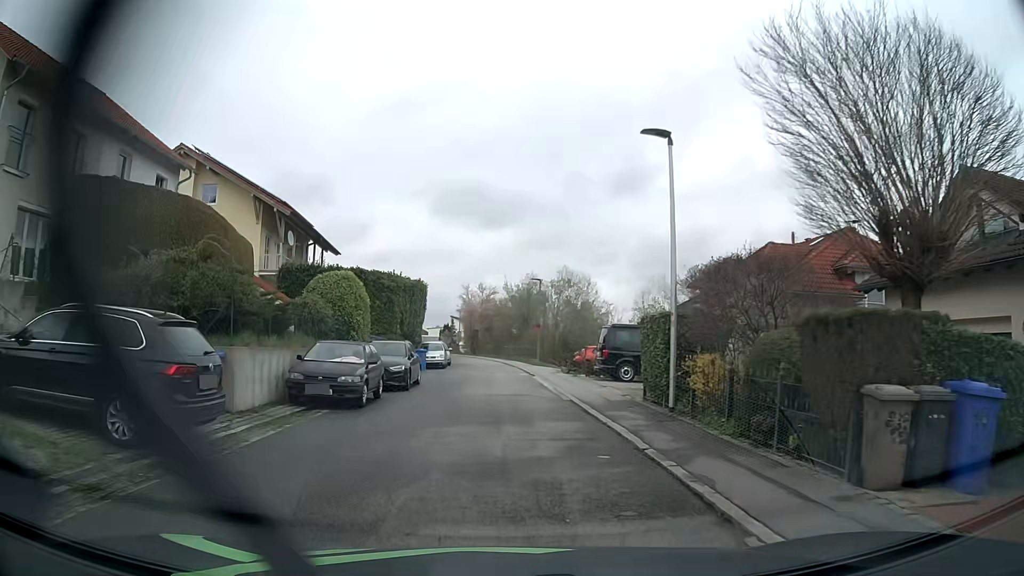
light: Day
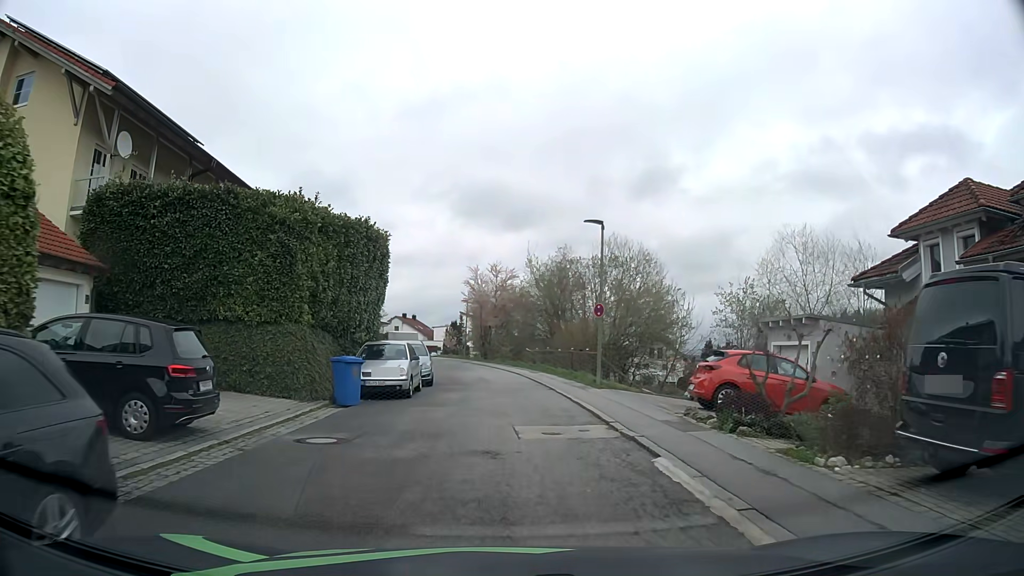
(-0.4, +19.2) m; -3°
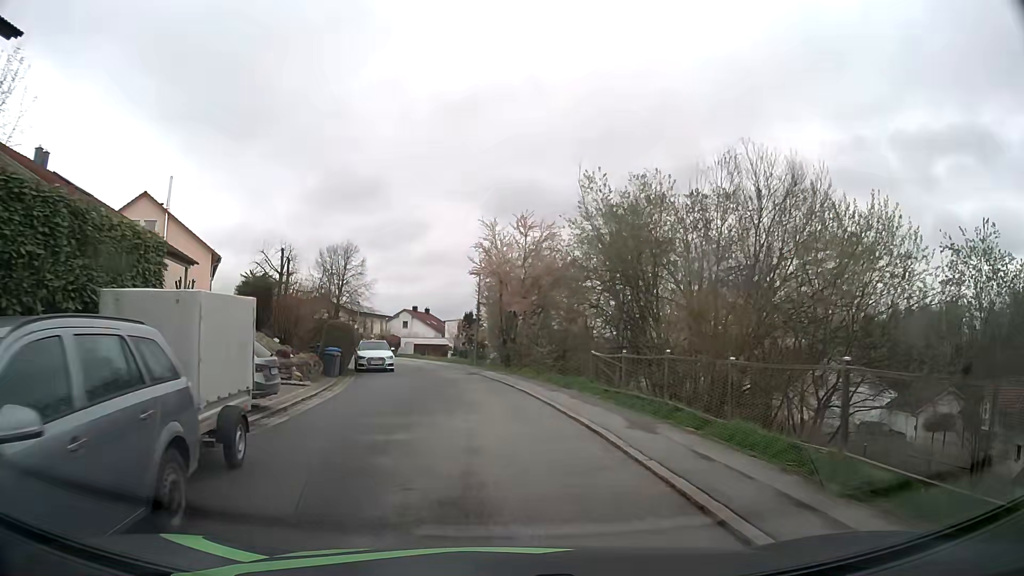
(0.0, +21.1) m; -1°
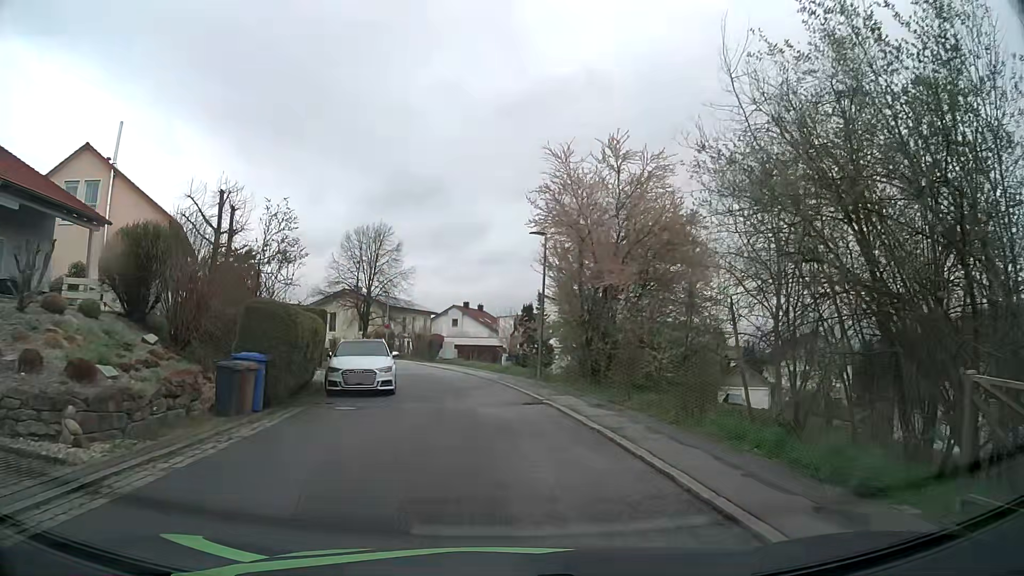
(-0.7, +13.8) m; -5°
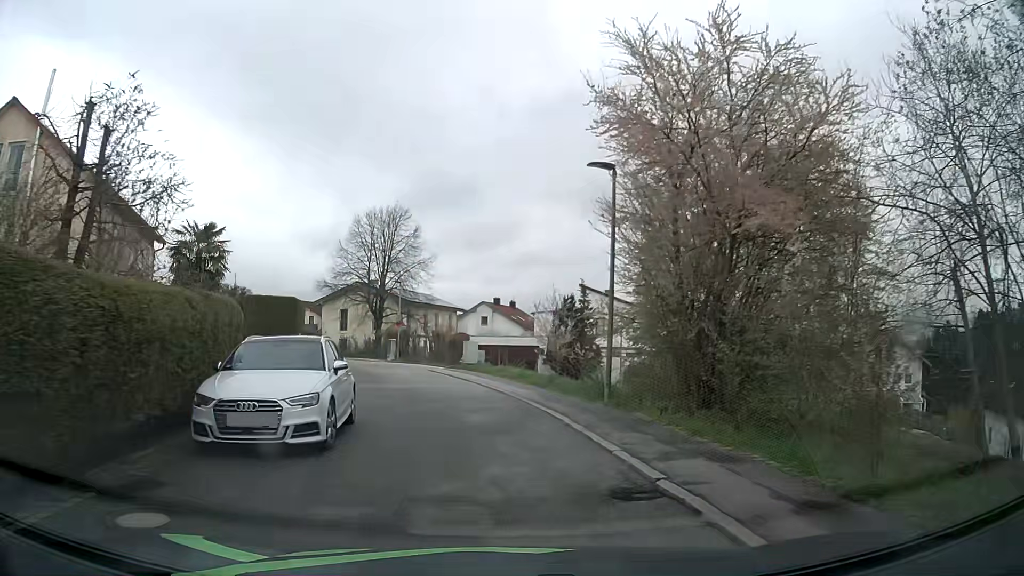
(-0.2, +9.0) m; -3°
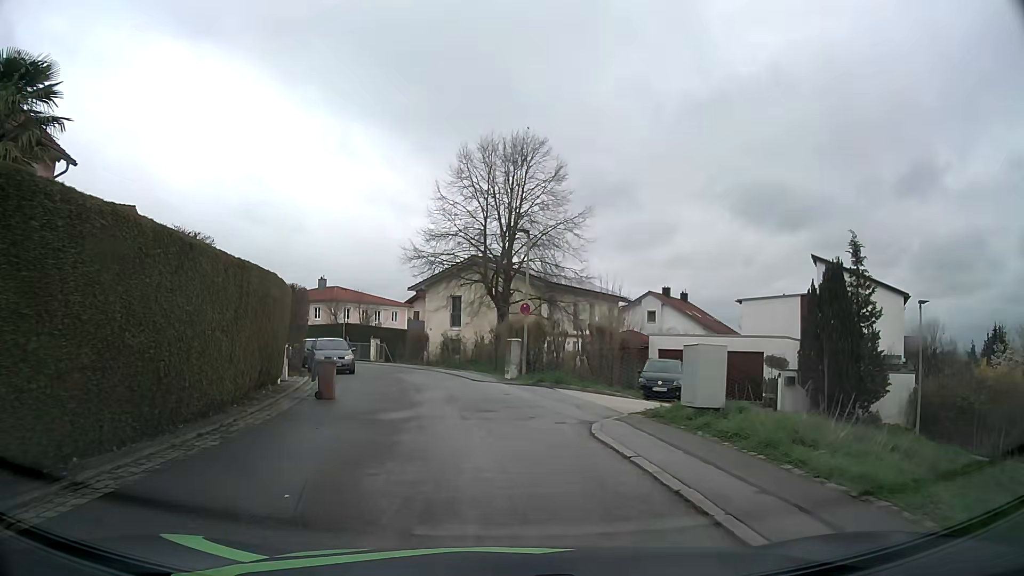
(-2.1, +20.0) m; -13°
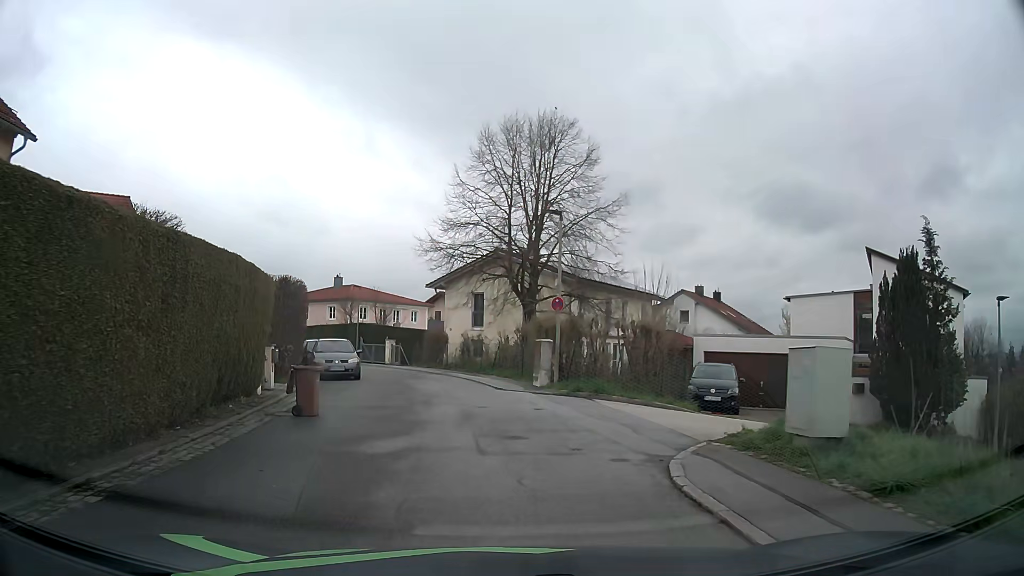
(0.0, +3.4) m; -2°
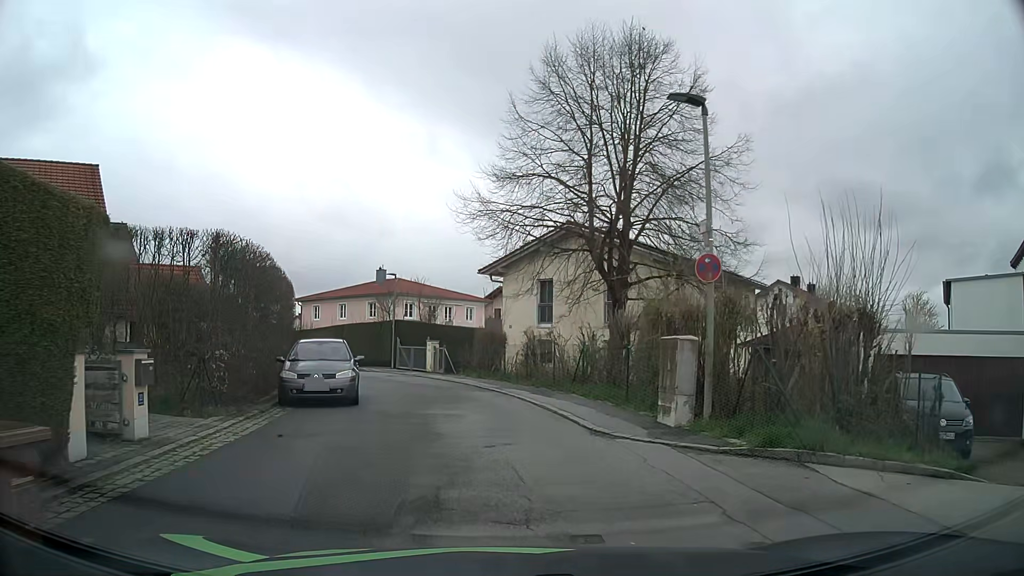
(-0.5, +9.2) m; -5°
